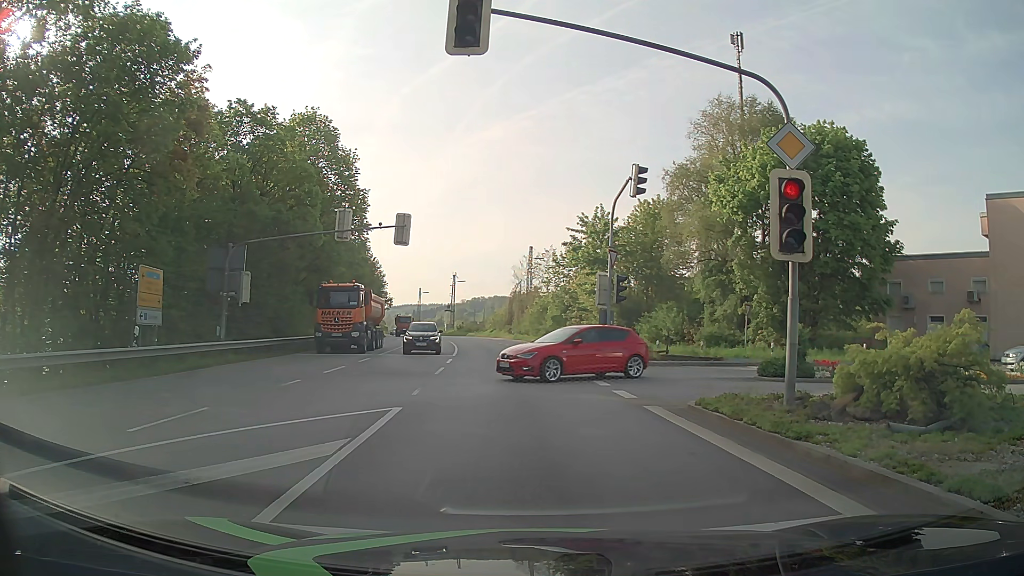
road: primary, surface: asphalt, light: Day
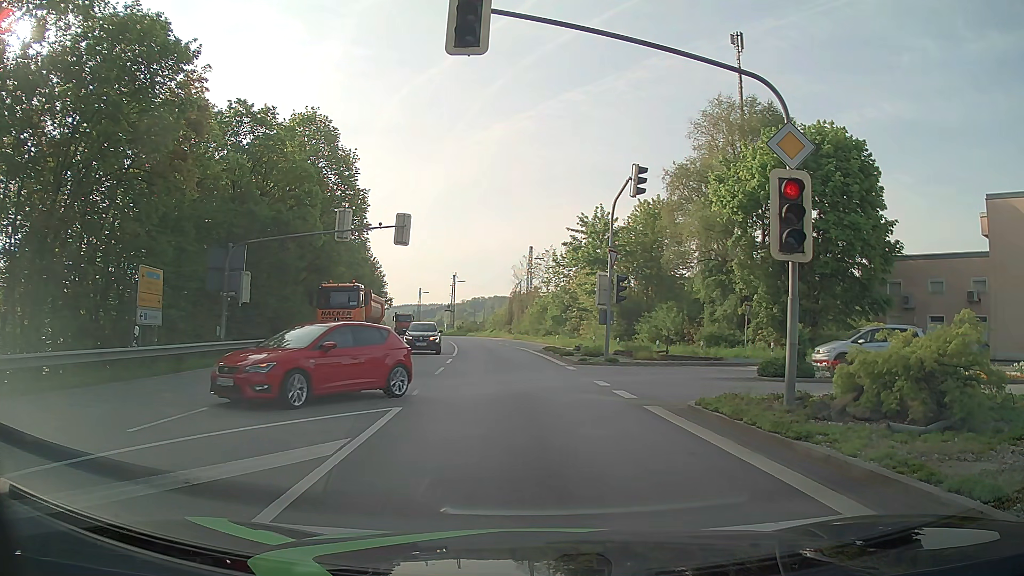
(0.0, 0.0) m; 0°
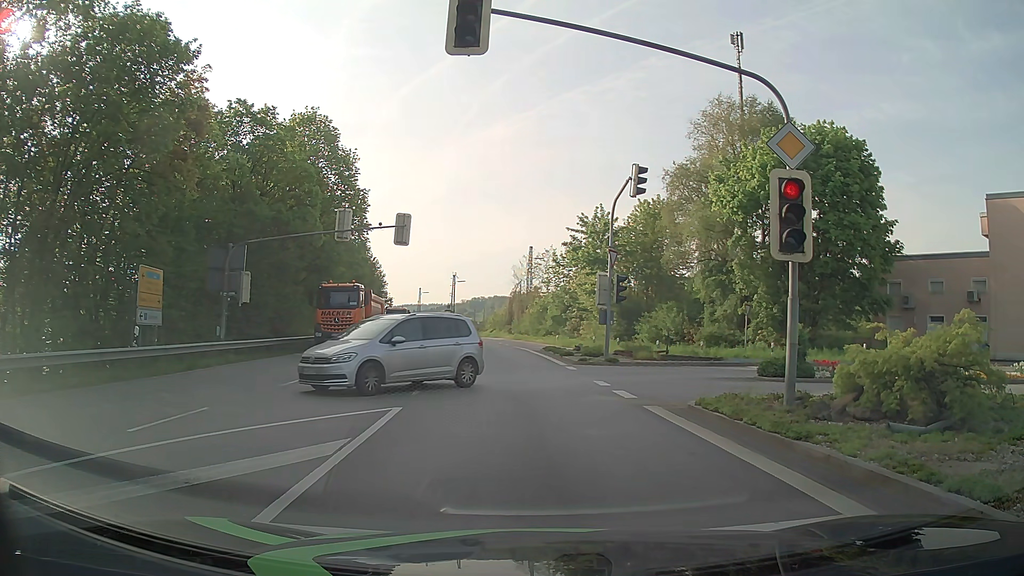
(0.0, 0.0) m; 0°
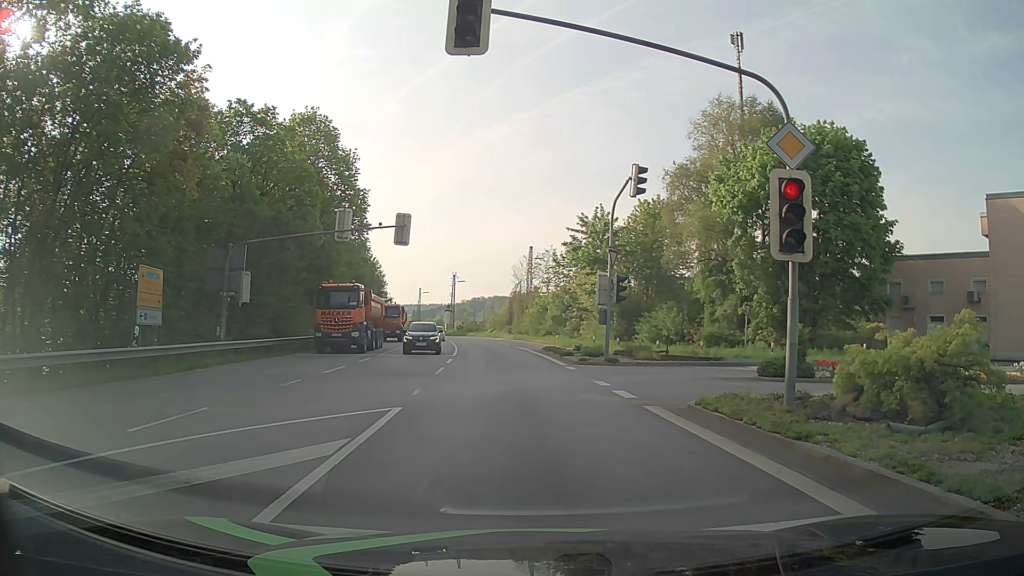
(0.0, 0.0) m; 0°
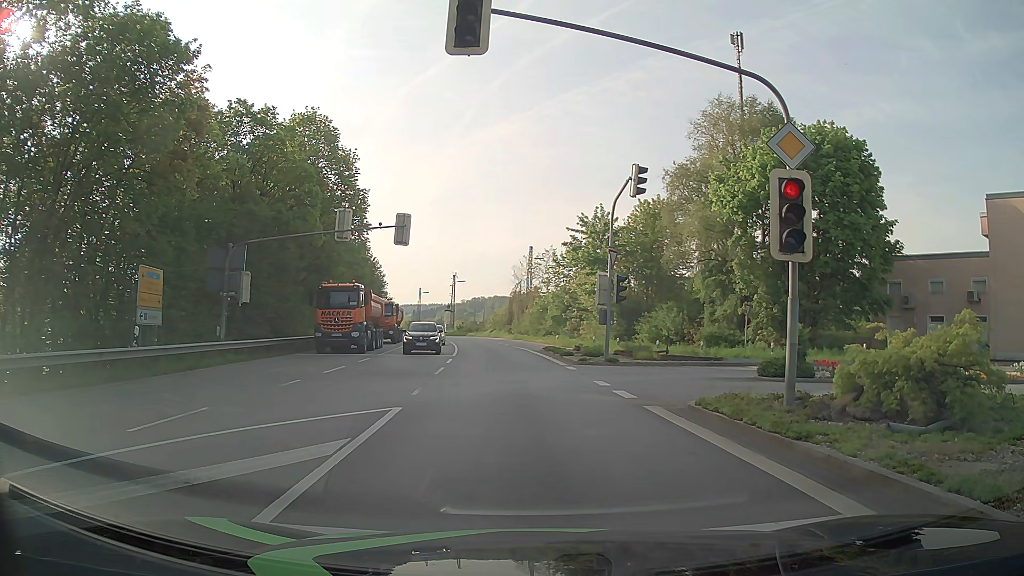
(0.0, 0.0) m; 0°
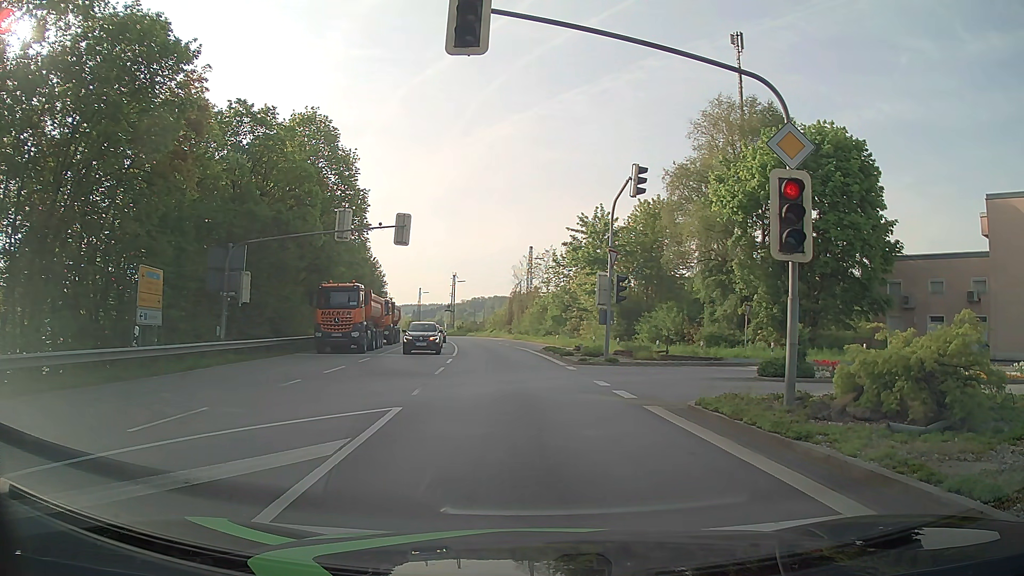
(0.0, 0.0) m; 0°
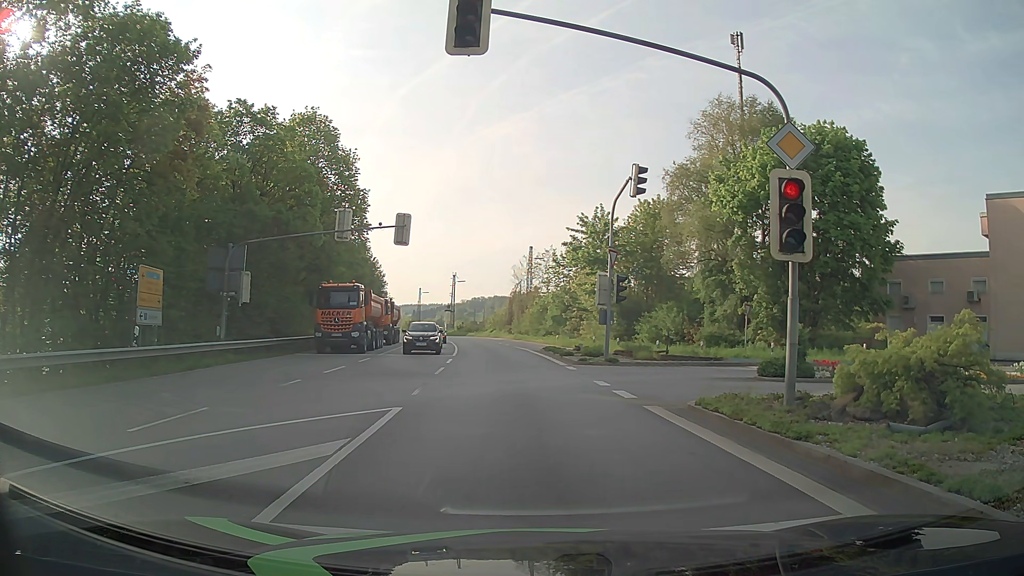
(0.0, 0.0) m; 0°
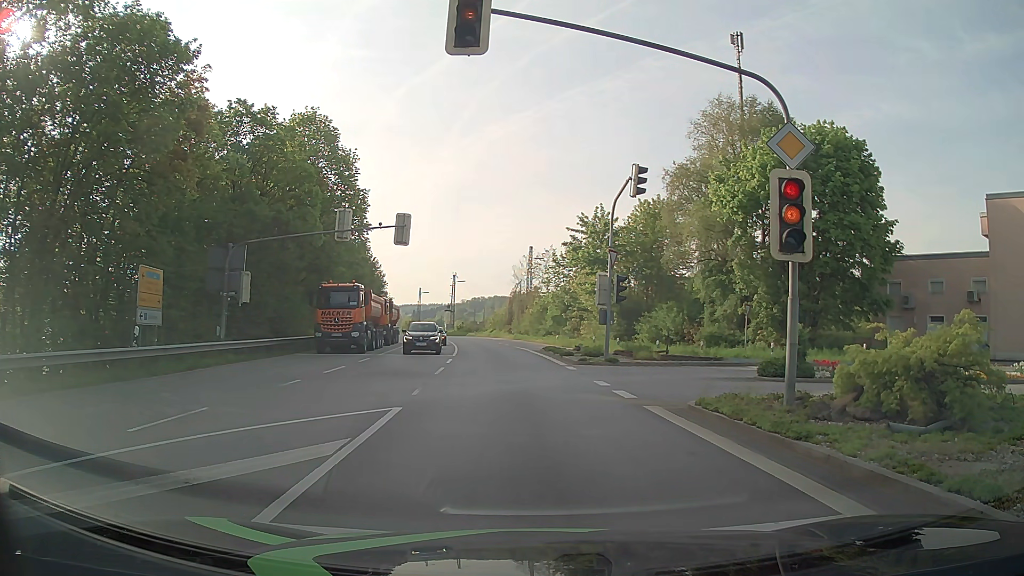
(0.0, 0.0) m; 0°
(-1, +10) (-1, +20) (-3, +30) (-4, +40) (-5, +50) (-7, +60) (-9, +69) (-11, +79) (-14, +89) (-16, +98) m
